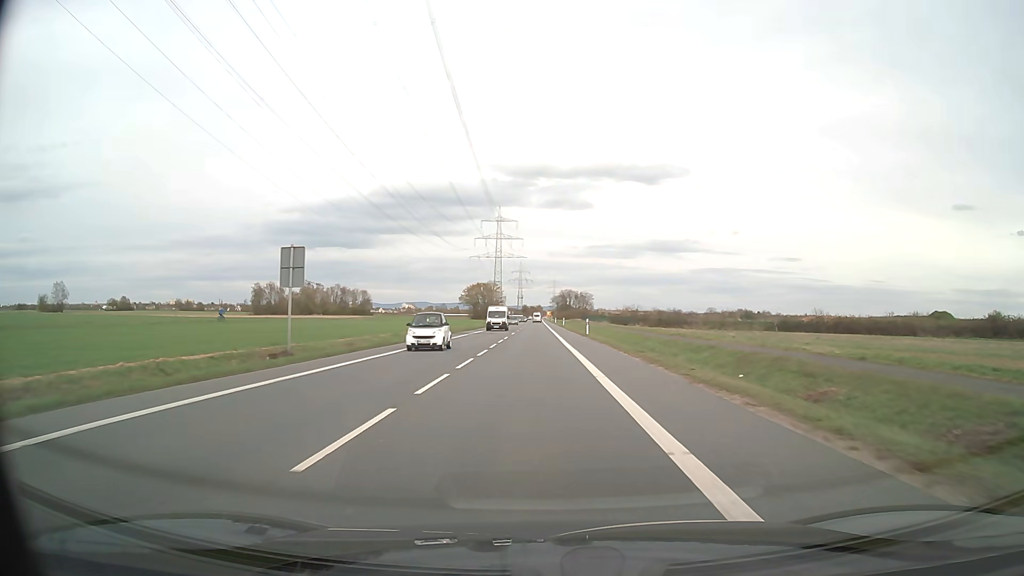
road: secondary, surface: asphalt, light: Day
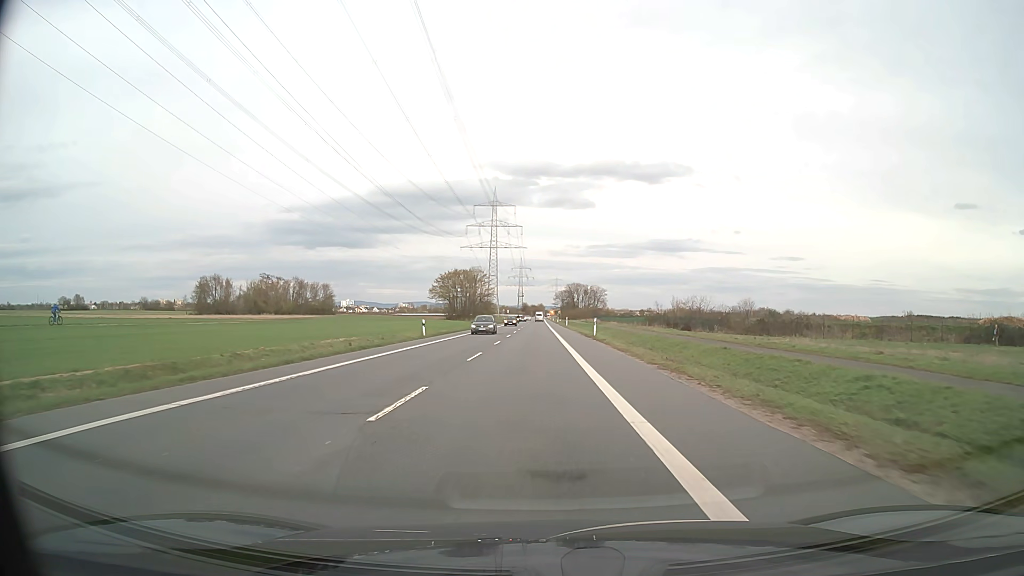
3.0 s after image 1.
(-0.1, +57.1) m; 0°
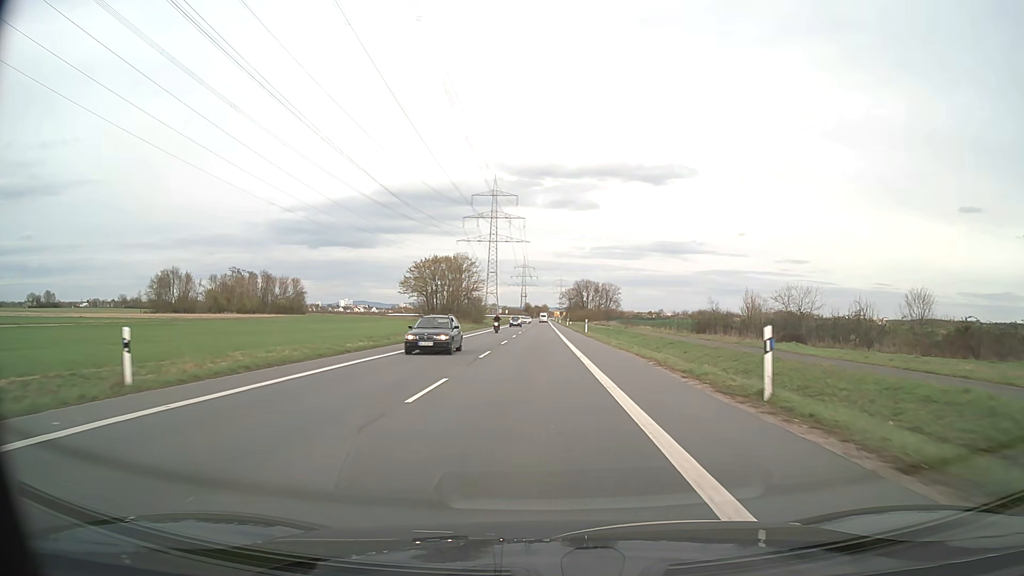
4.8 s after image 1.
(-0.1, +34.5) m; 0°
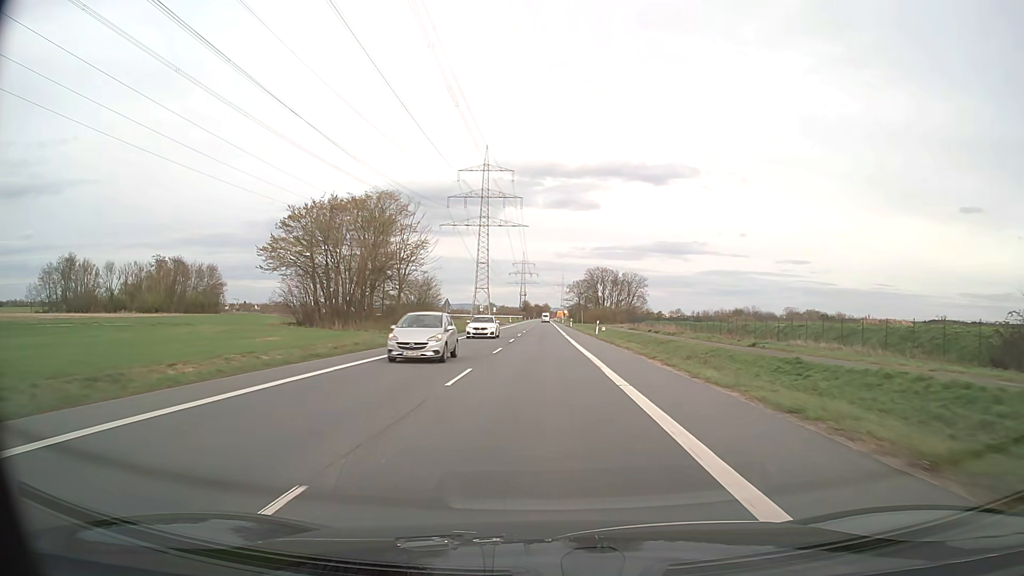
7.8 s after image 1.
(0.0, +57.8) m; 0°
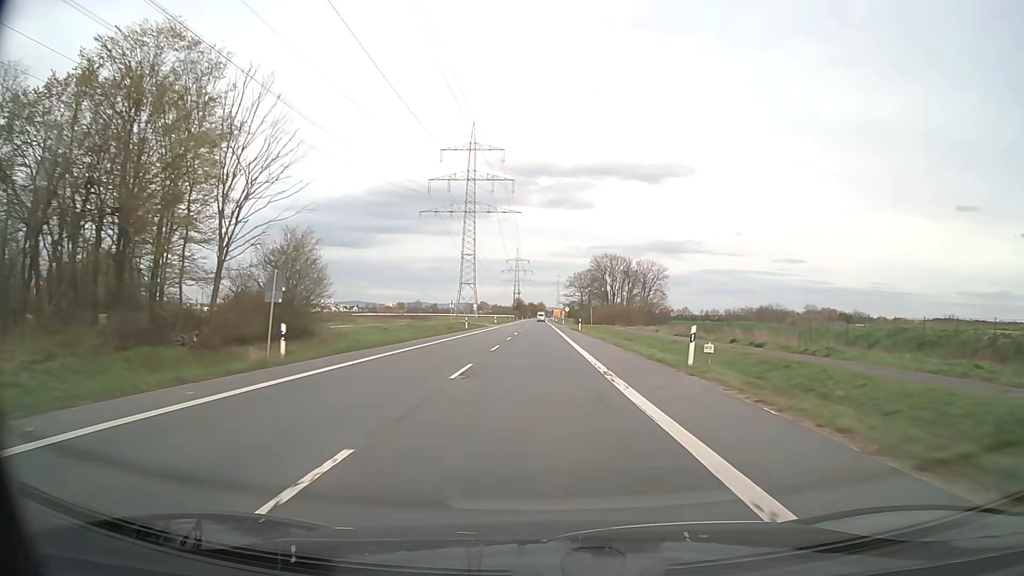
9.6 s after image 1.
(+0.1, +34.8) m; 0°
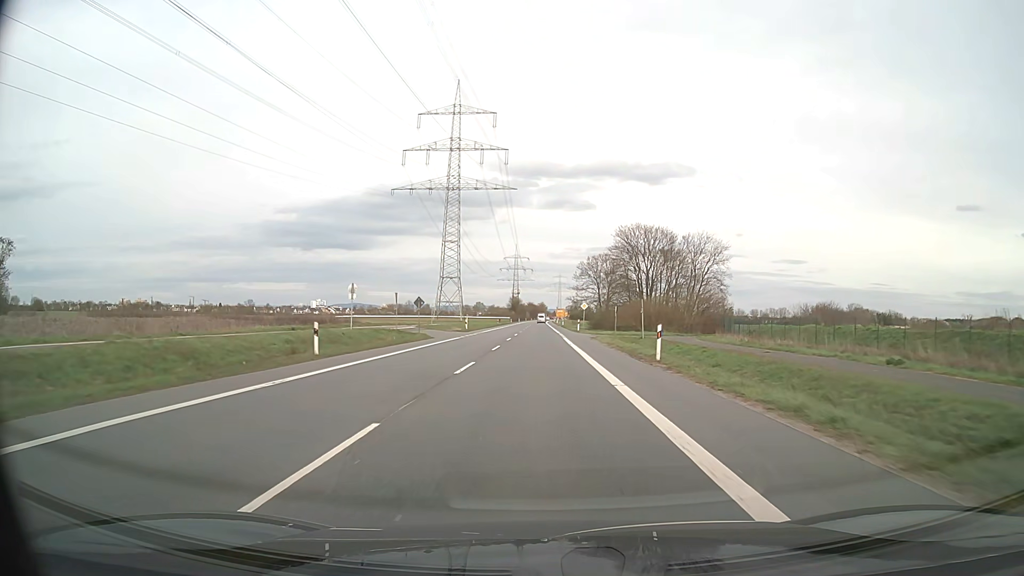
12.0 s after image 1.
(0.0, +46.6) m; 0°
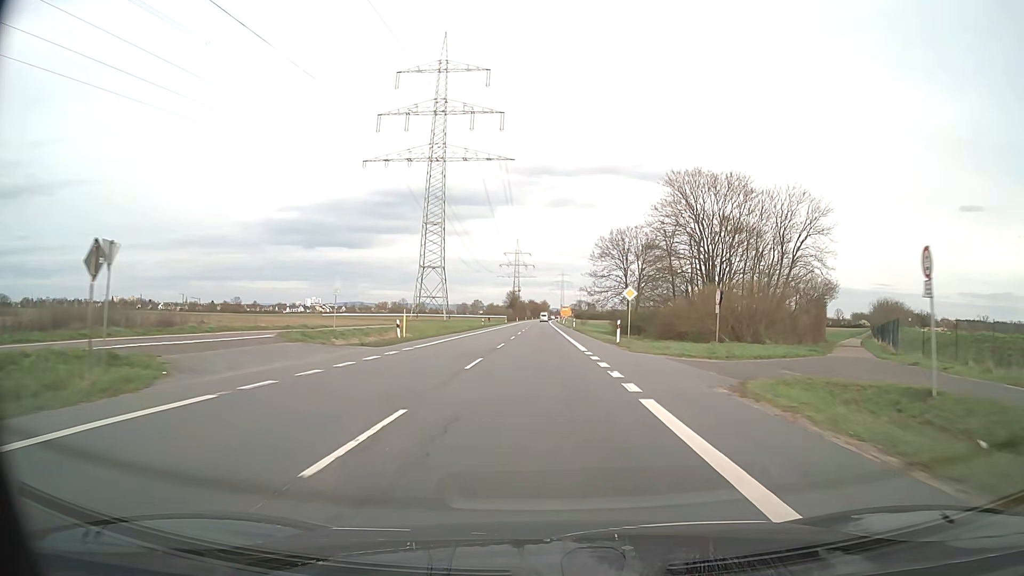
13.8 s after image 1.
(-0.2, +35.0) m; 0°
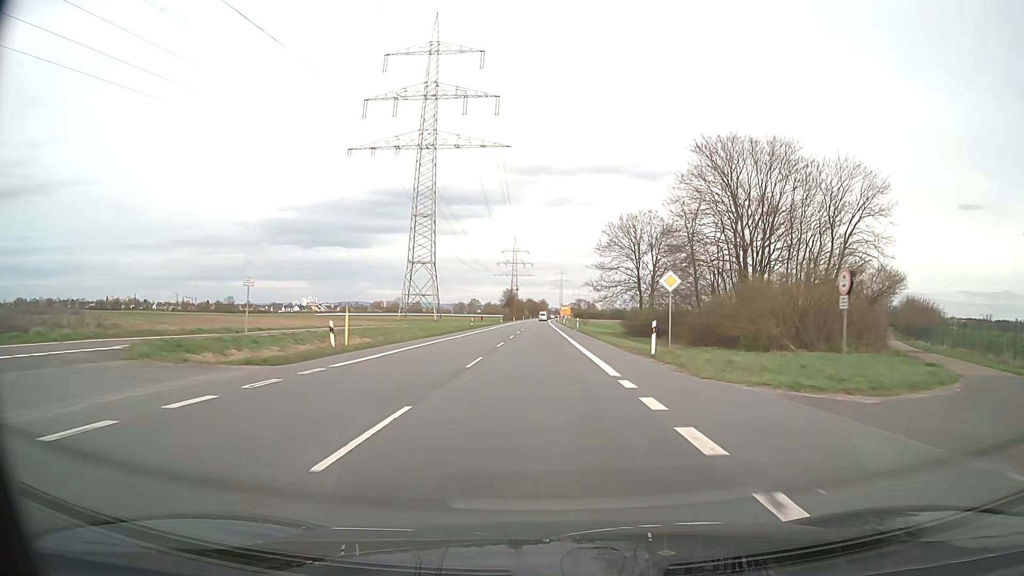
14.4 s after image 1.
(0.0, +11.7) m; 0°
(0, +10) (0, +20) (0, +30) (0, +40) (0, +50) (0, +60) (0, +70) (0, +80) (0, +90) (0, +100) m
